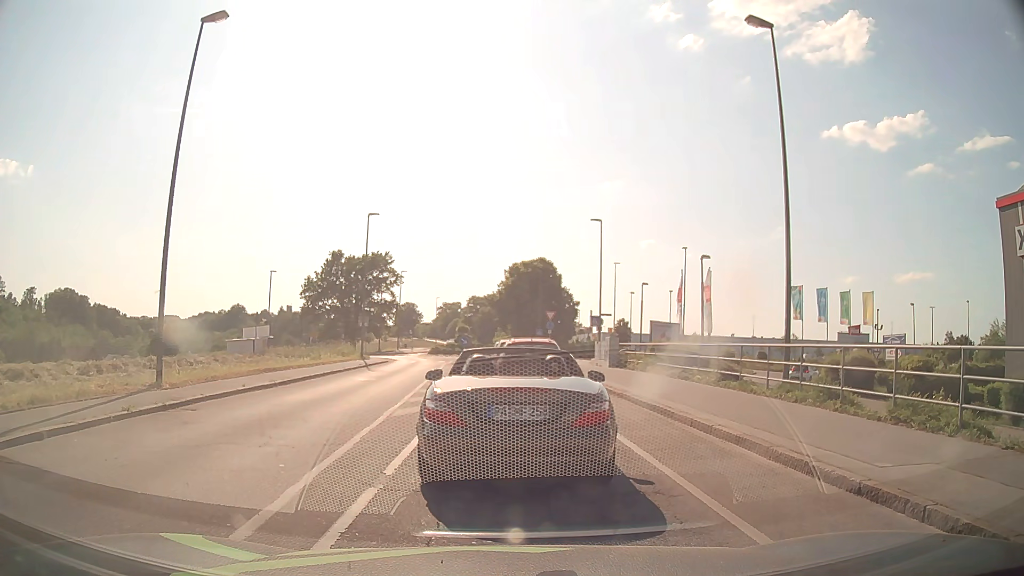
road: tertiary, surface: asphalt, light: Day
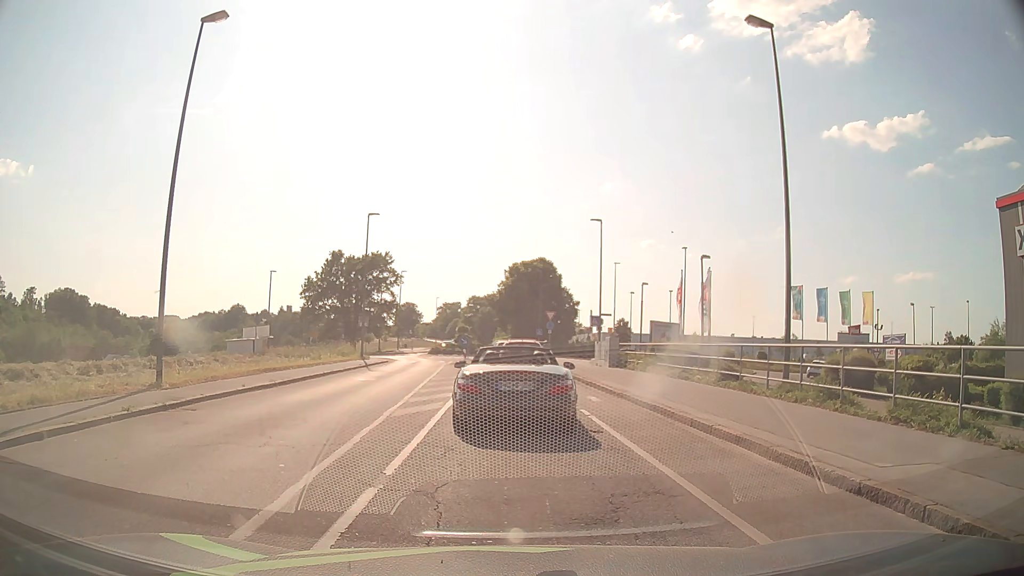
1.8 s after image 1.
(0.0, 0.0) m; 0°
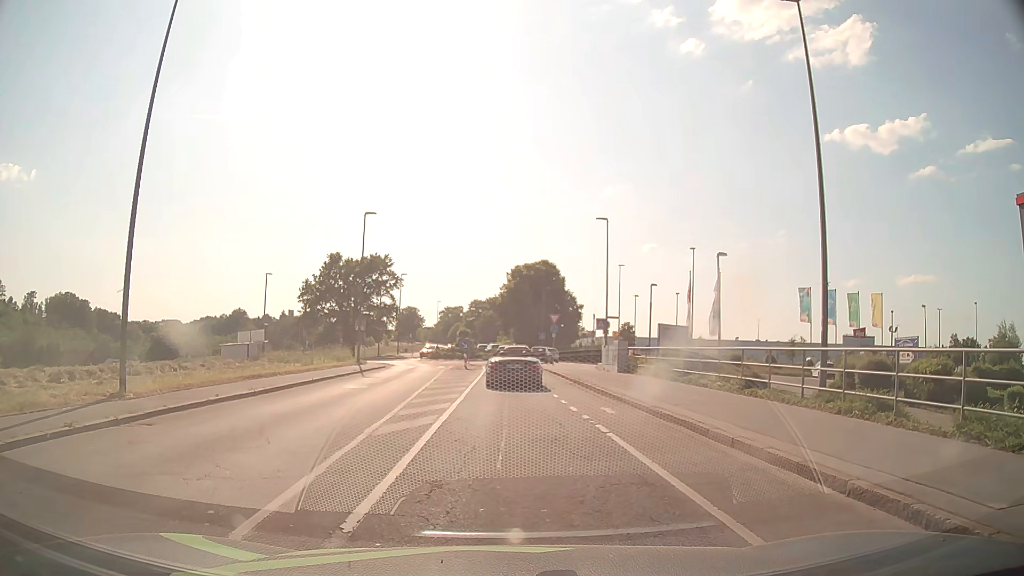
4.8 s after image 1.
(0.0, +2.0) m; 0°
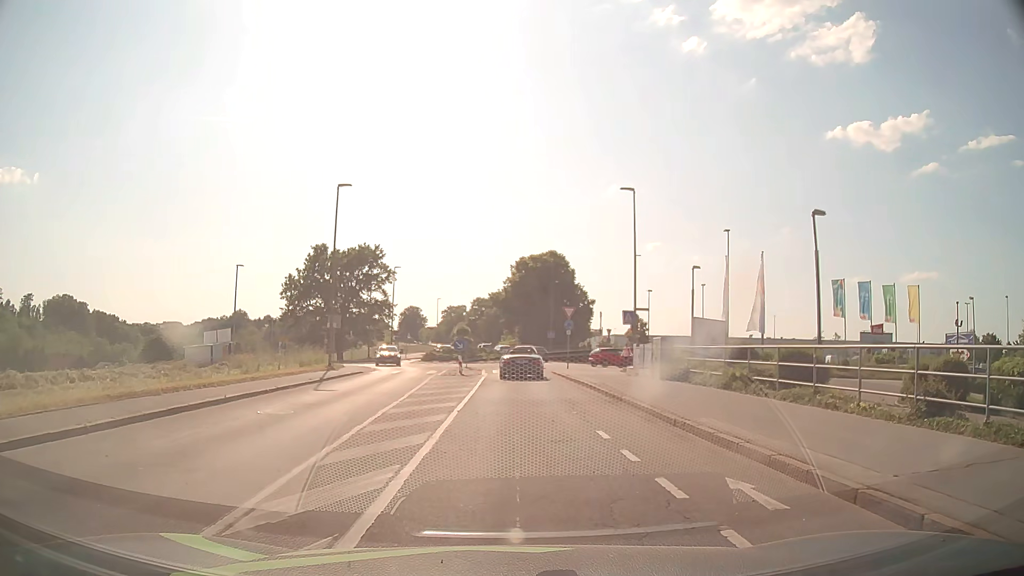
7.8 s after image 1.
(-0.1, +8.7) m; -1°
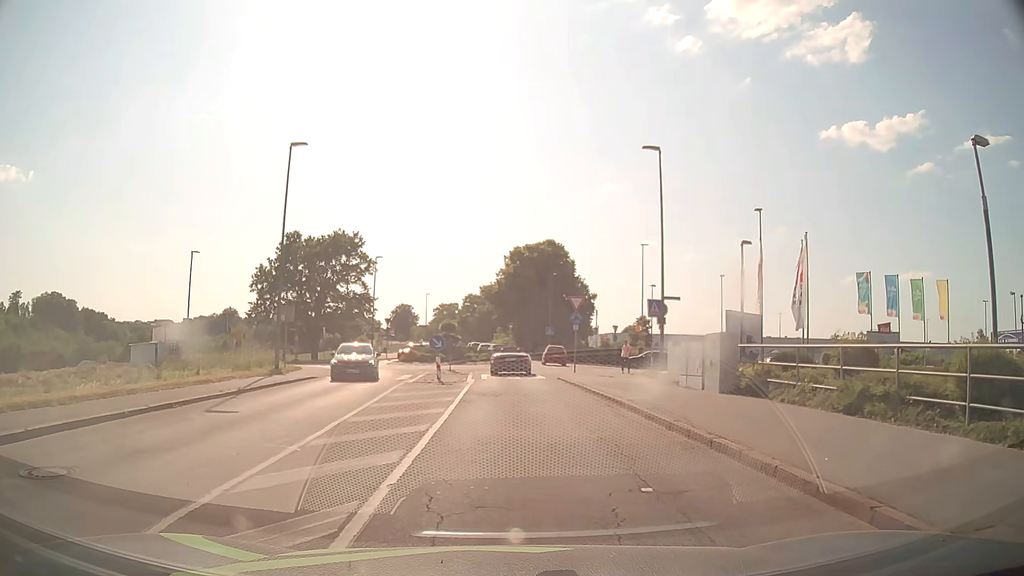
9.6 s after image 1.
(0.0, +7.9) m; +1°
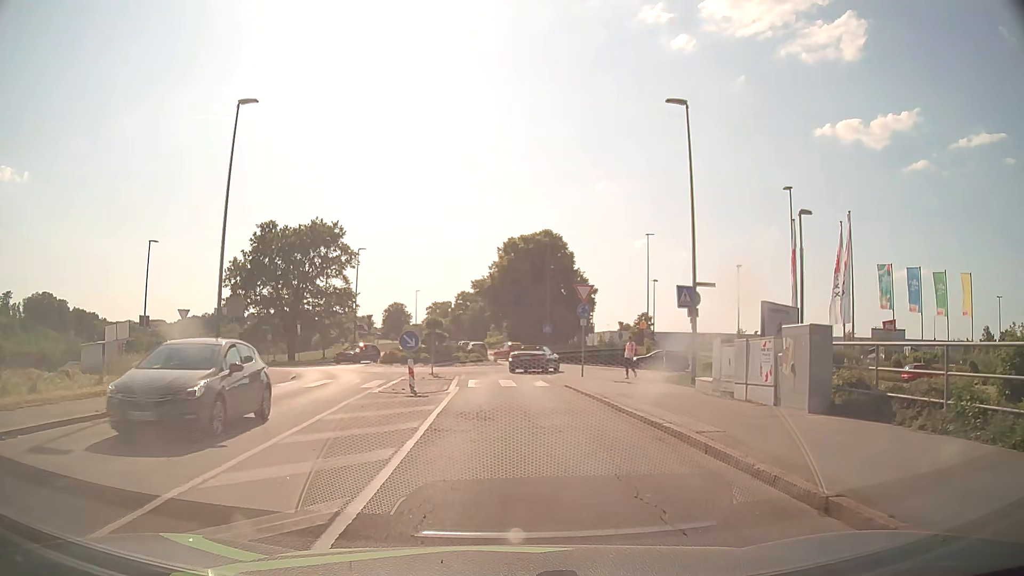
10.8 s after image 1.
(0.0, +5.7) m; 0°
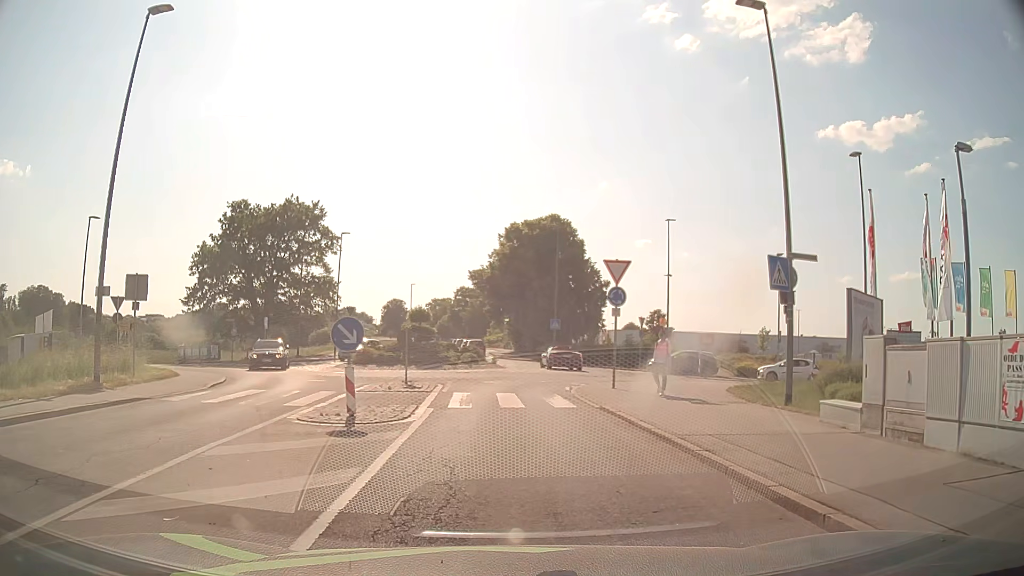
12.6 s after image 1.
(0.0, +7.6) m; 0°
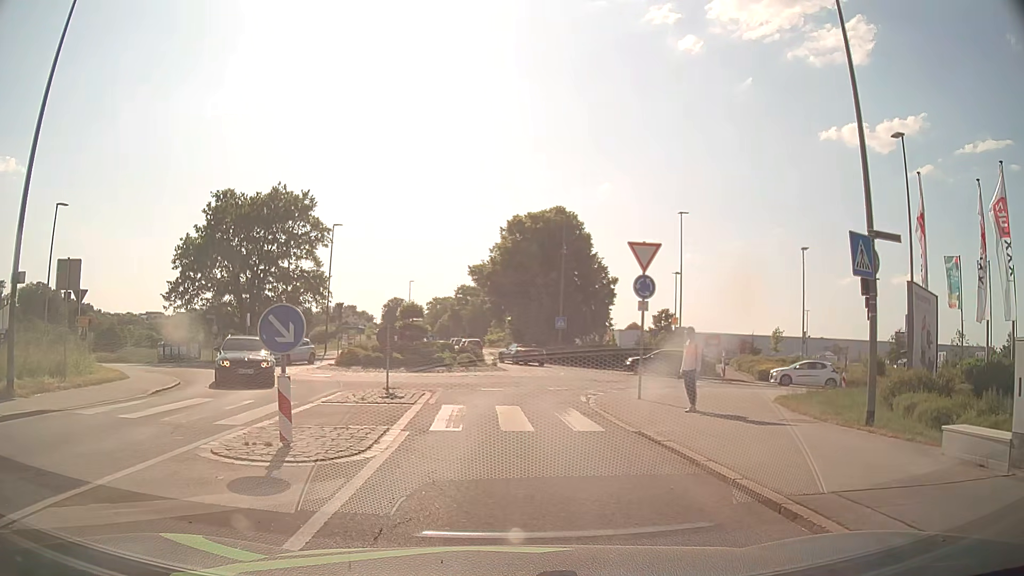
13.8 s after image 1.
(0.0, +3.5) m; 0°
(0, +10) (0, +20) (+3, +30) (+2, +39) (-1, +49) (-3, +58) (-4, +68) (-4, +78) (-5, +88) (-5, +98) m
